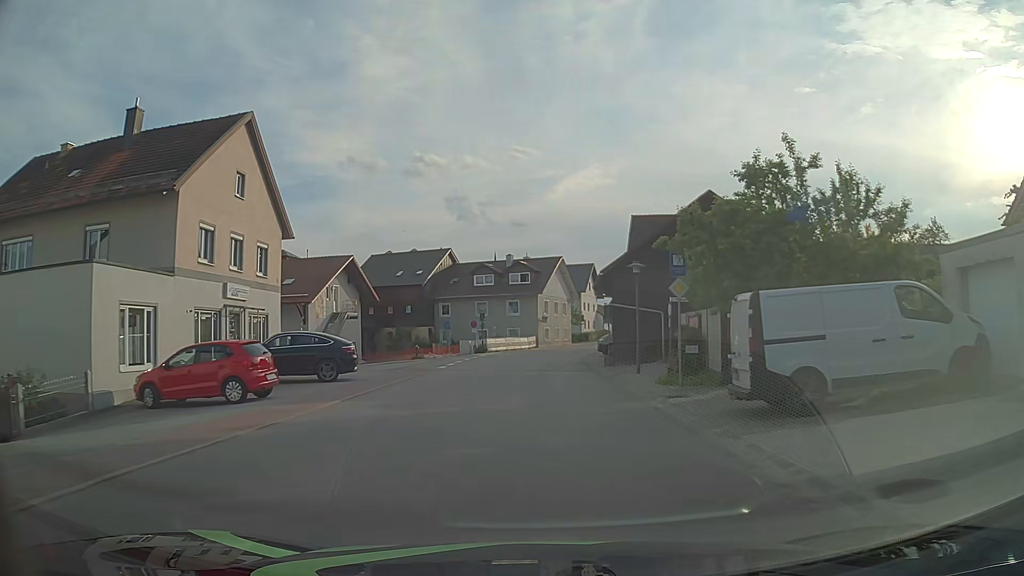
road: tertiary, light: Day
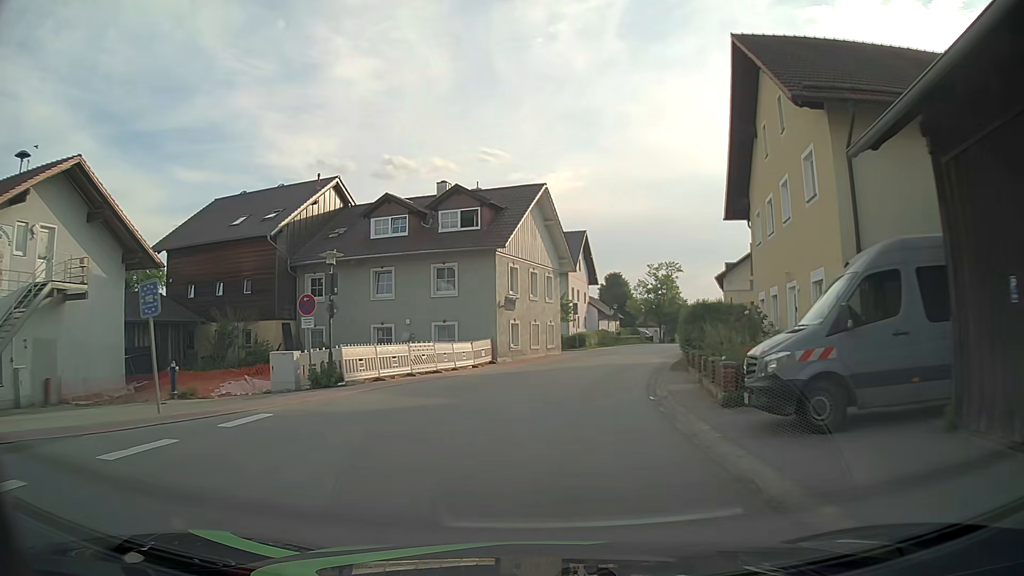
(+0.6, +34.4) m; +3°
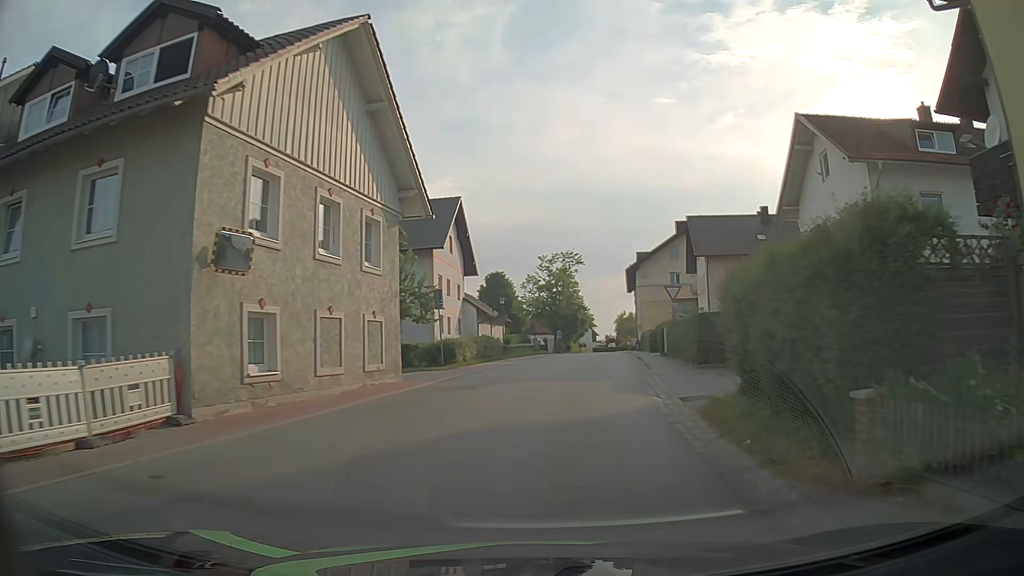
(+1.6, +20.1) m; +10°
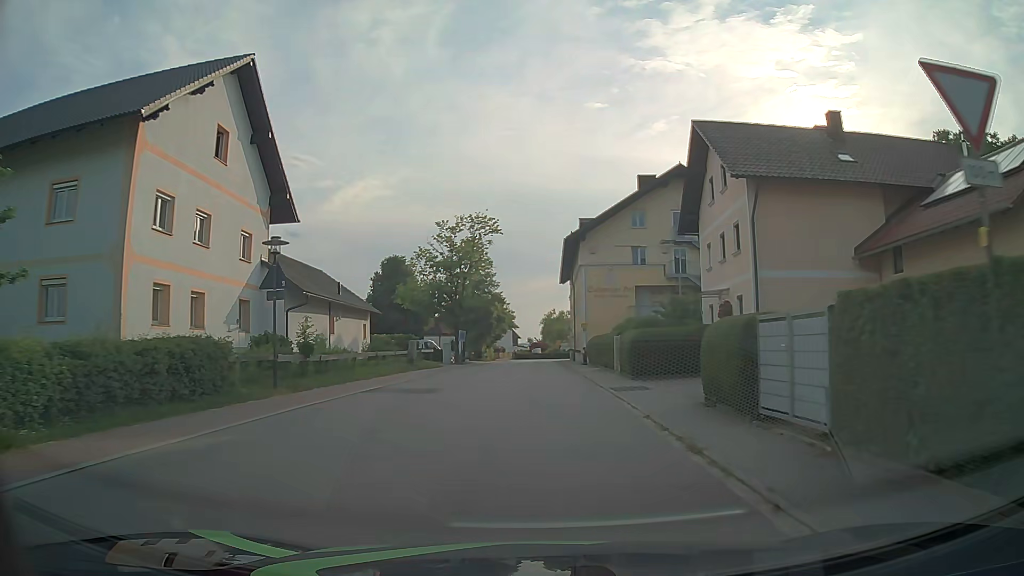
(+2.3, +26.3) m; +7°
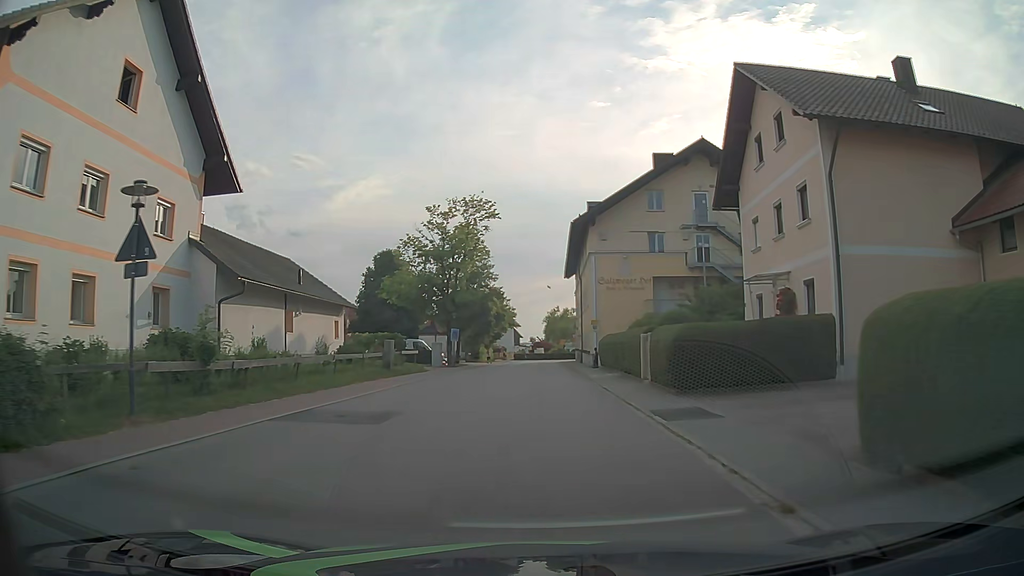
(0.0, +6.5) m; 0°
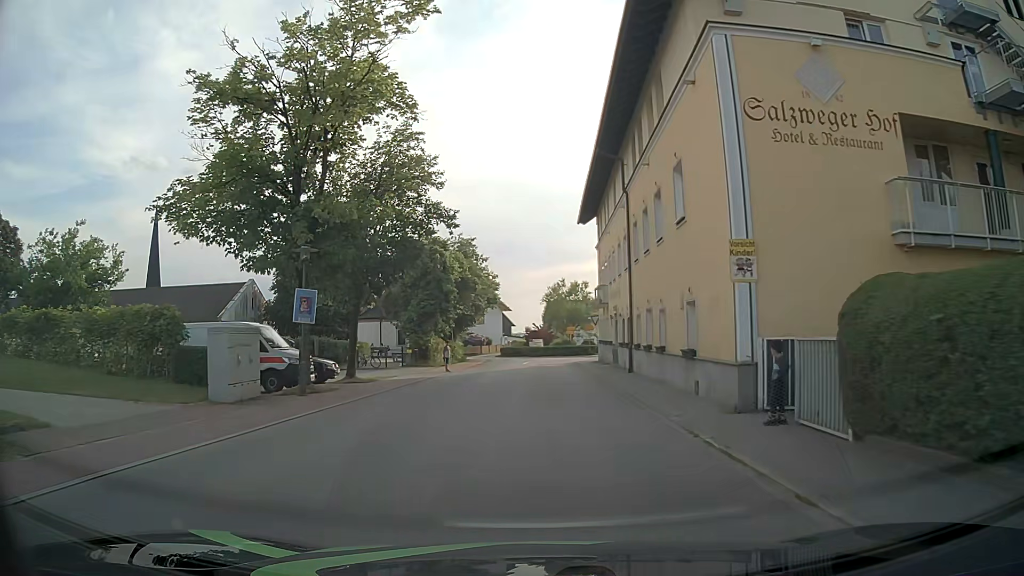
(-0.1, +30.7) m; 0°
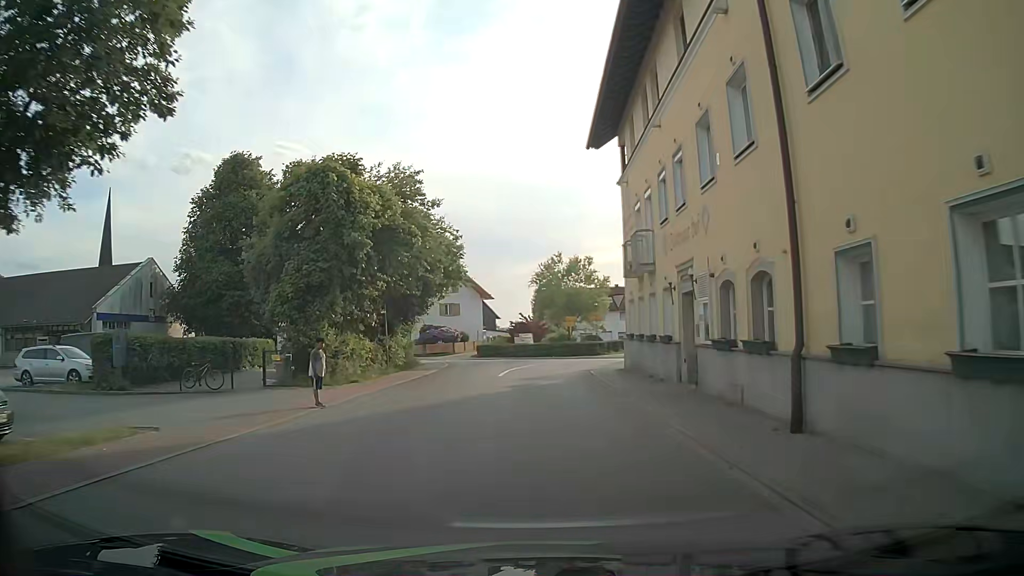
(+0.3, +17.9) m; +1°
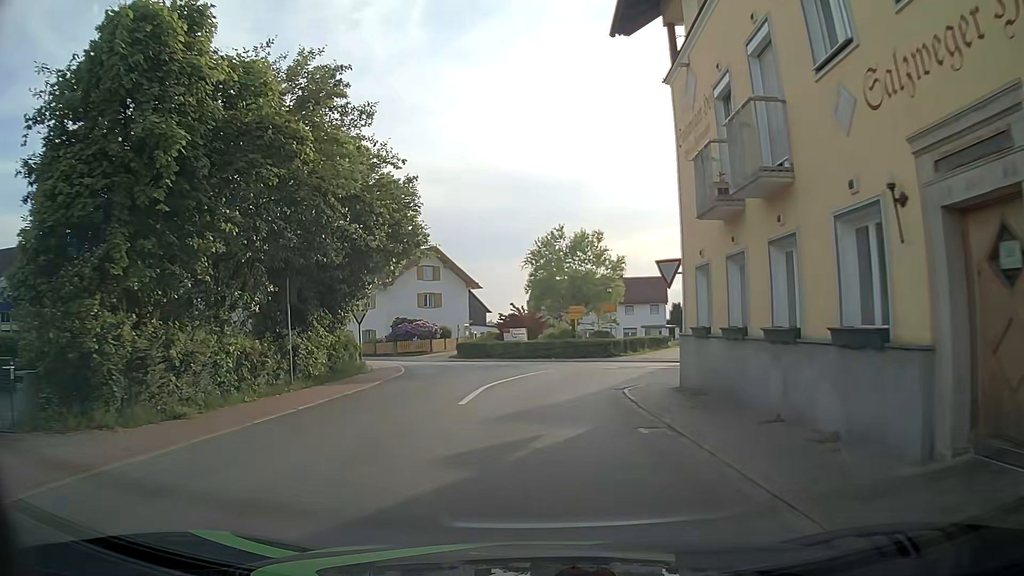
(+0.1, +11.2) m; 0°
